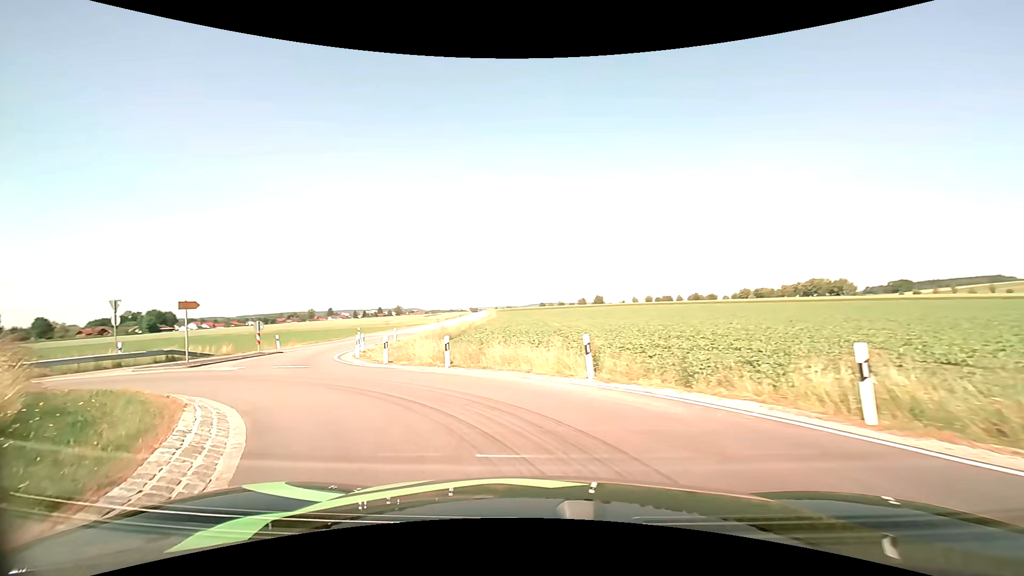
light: Day
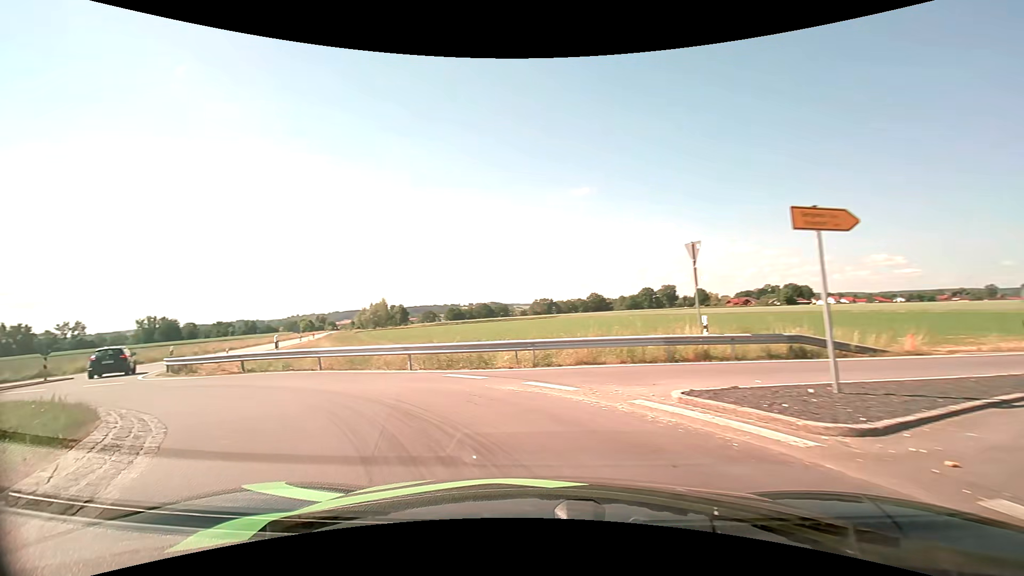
(-9.0, +15.6) m; -64°
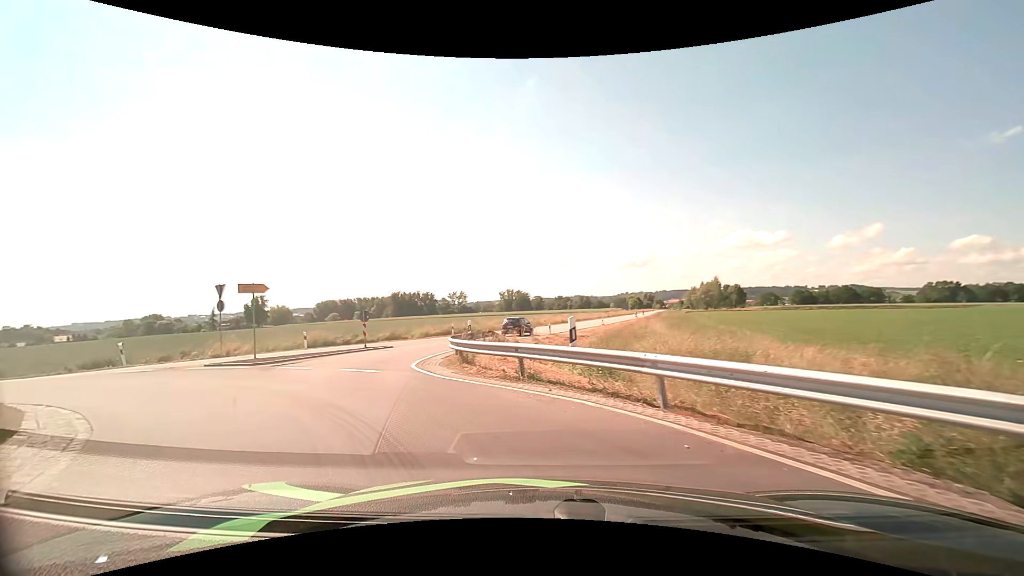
(-3.8, +10.5) m; -37°
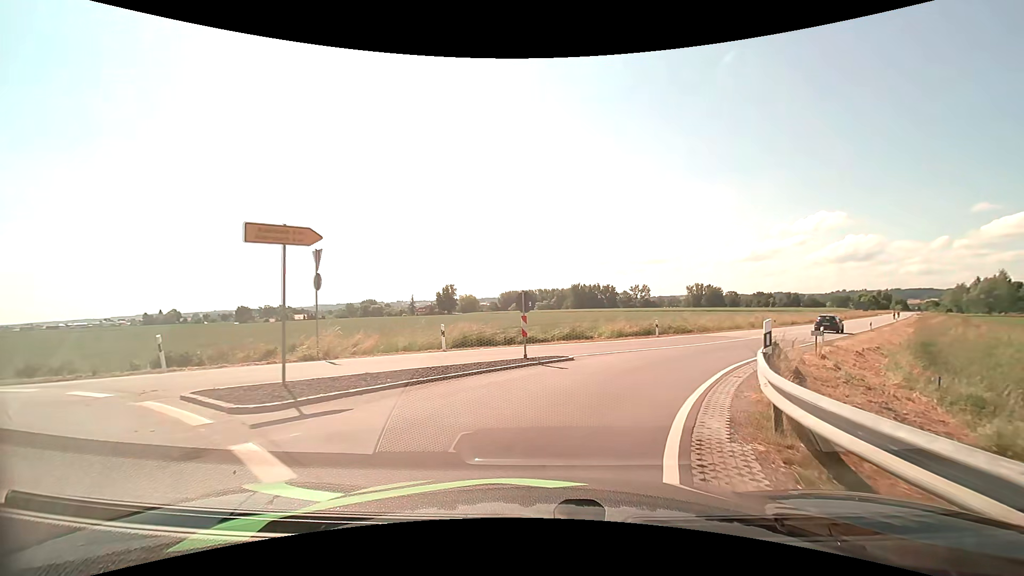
(-3.0, +11.8) m; -22°
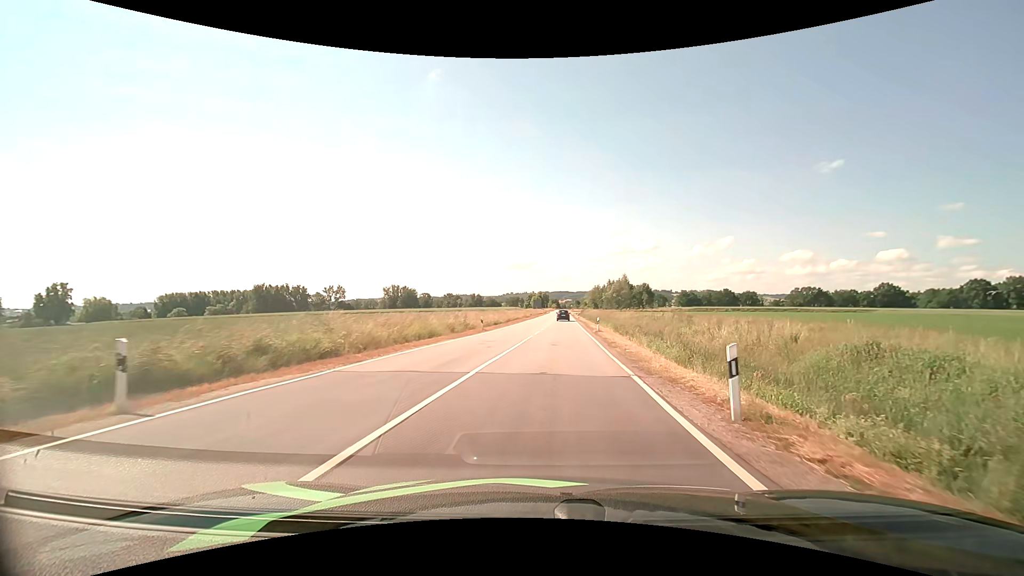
(+7.6, +23.3) m; +33°
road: tertiary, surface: asphalt
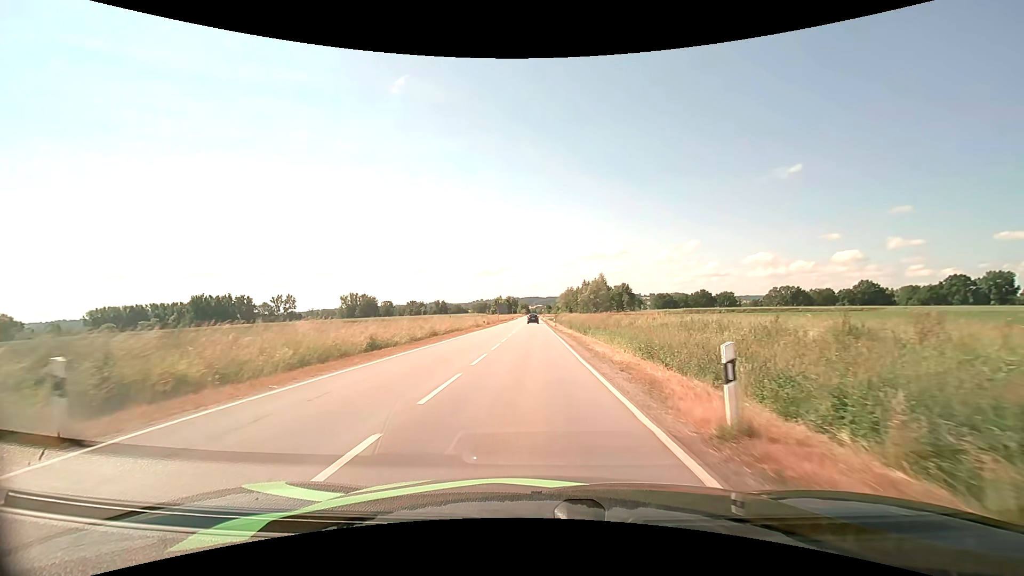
(+1.8, +29.6) m; +4°
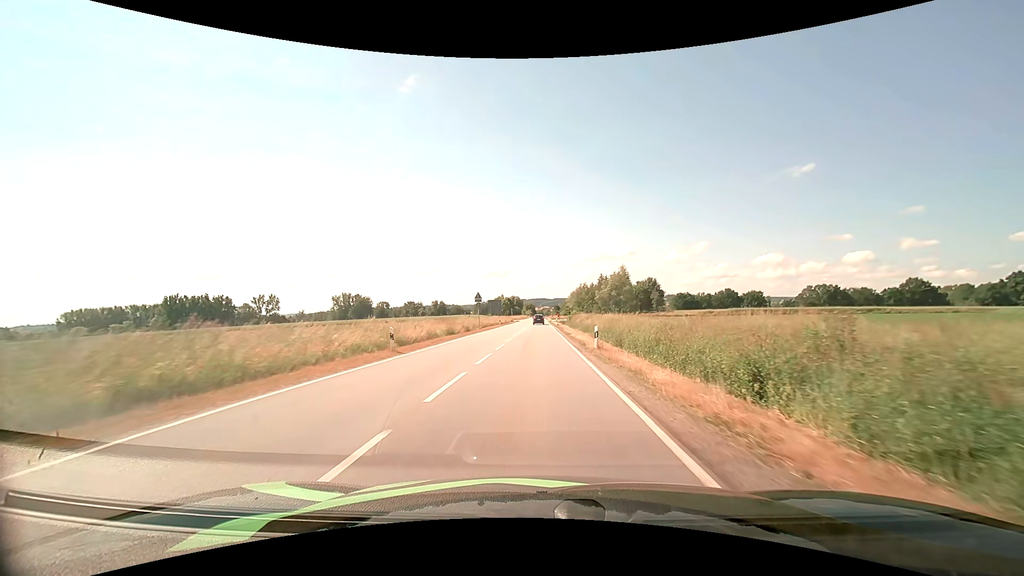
(-0.1, +37.1) m; -1°
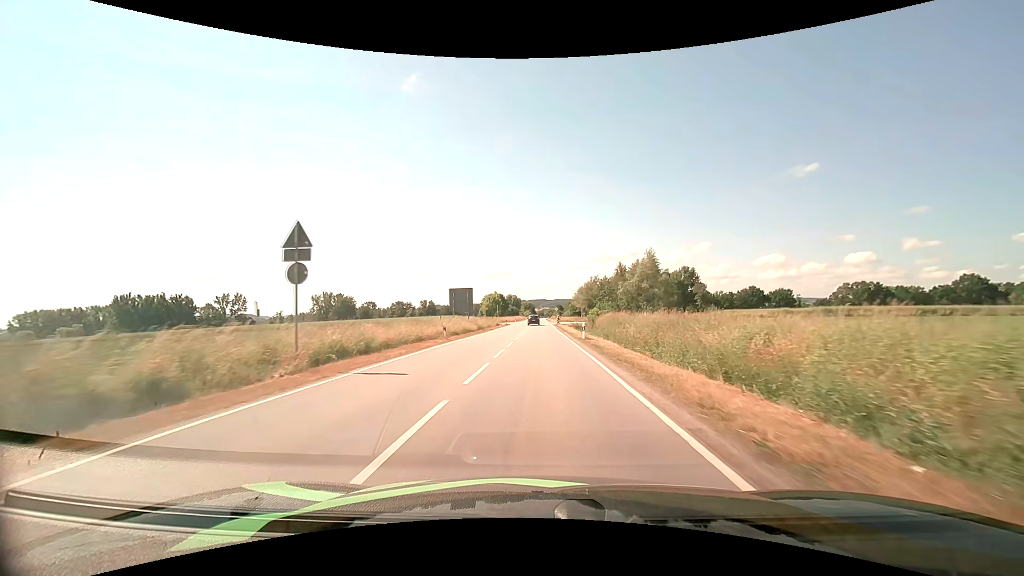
(-0.1, +41.2) m; 0°
(0, +10) (0, +20) (0, +30) (0, +40) (0, +50) (0, +60) (0, +70) (0, +80) (+1, +90) (+1, +100) m
